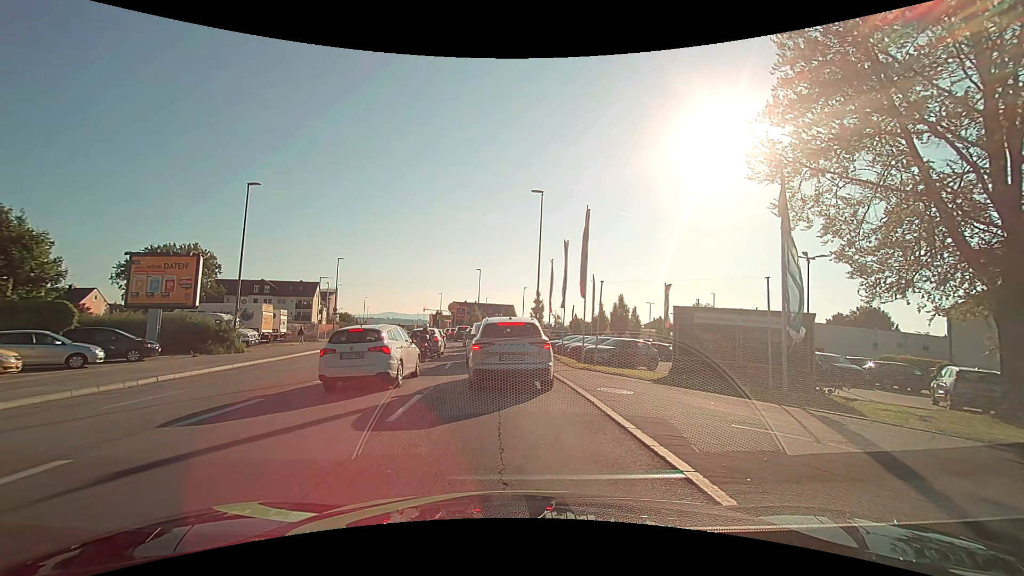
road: tertiary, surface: asphalt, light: Day
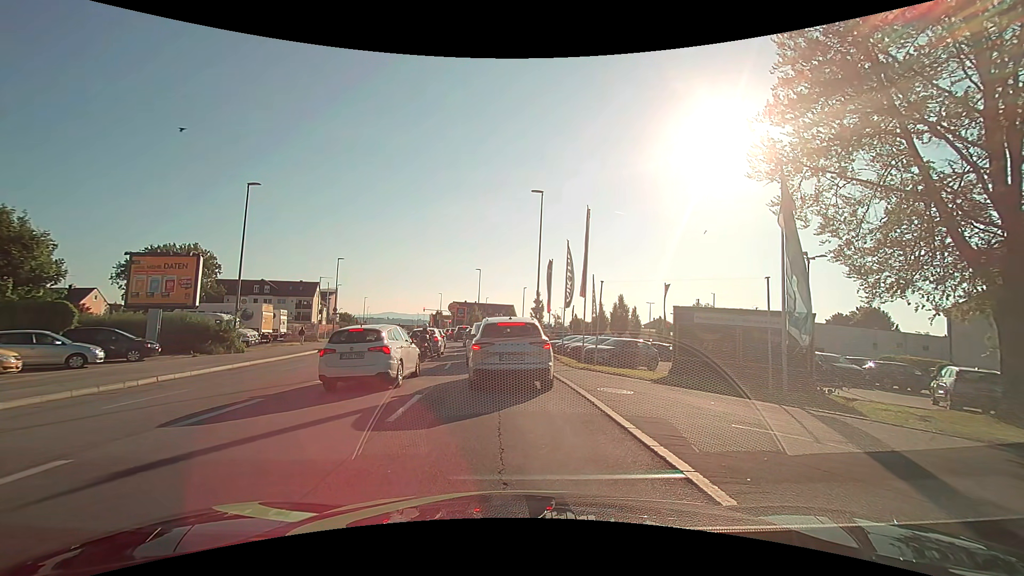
(0.0, 0.0) m; 0°
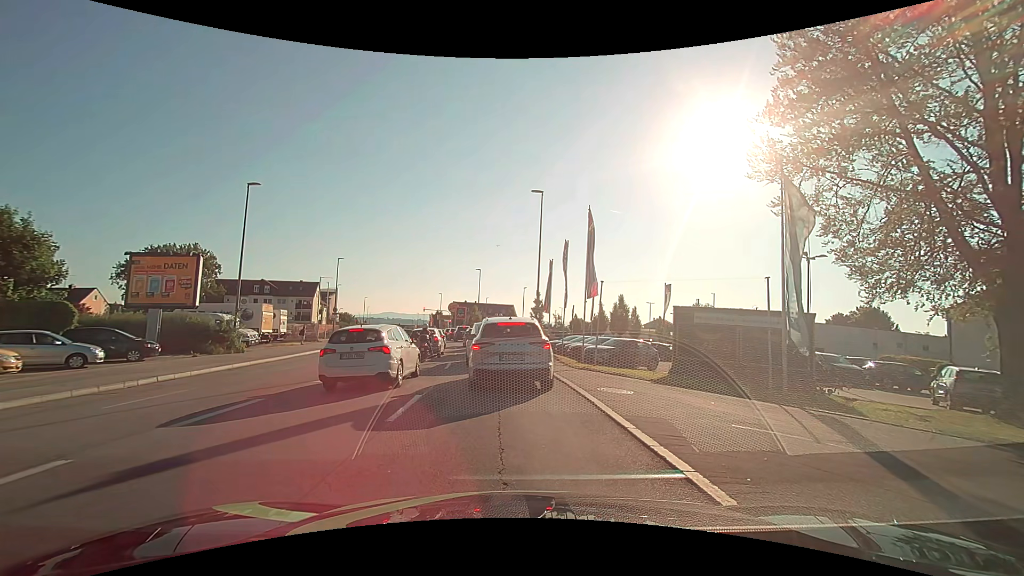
(0.0, 0.0) m; 0°
